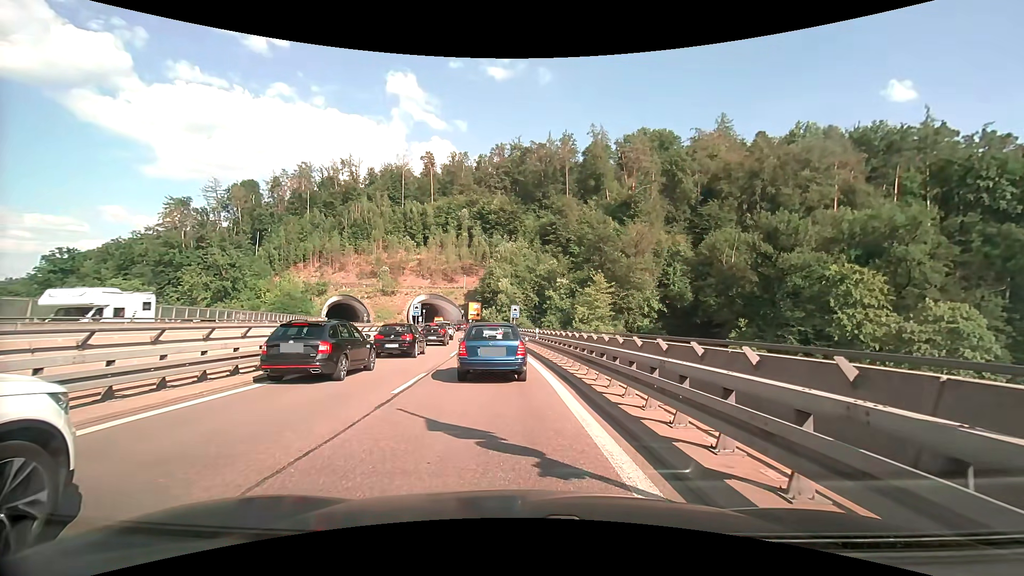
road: trunk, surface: asphalt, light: Day
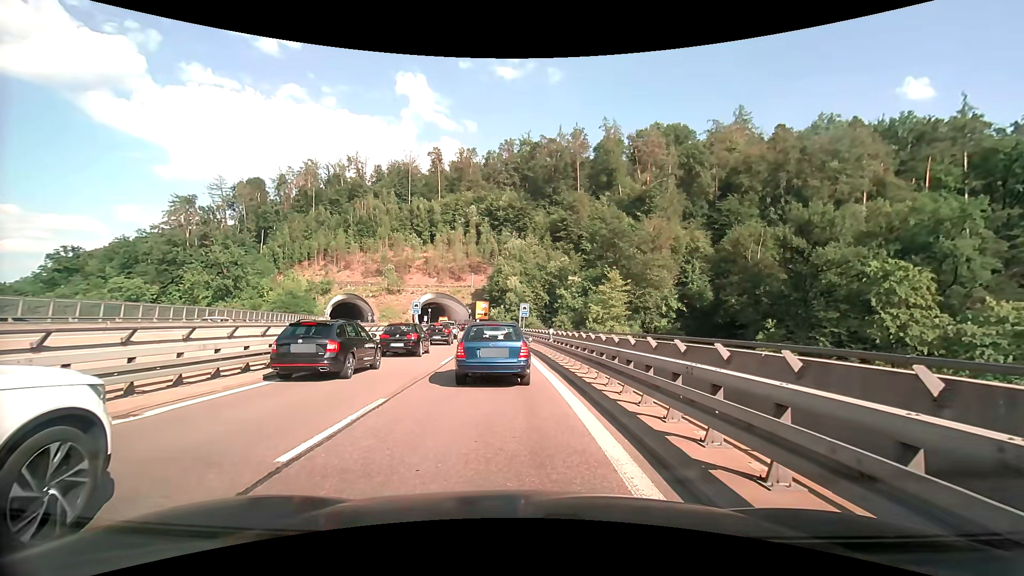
(0.0, +5.0) m; -1°
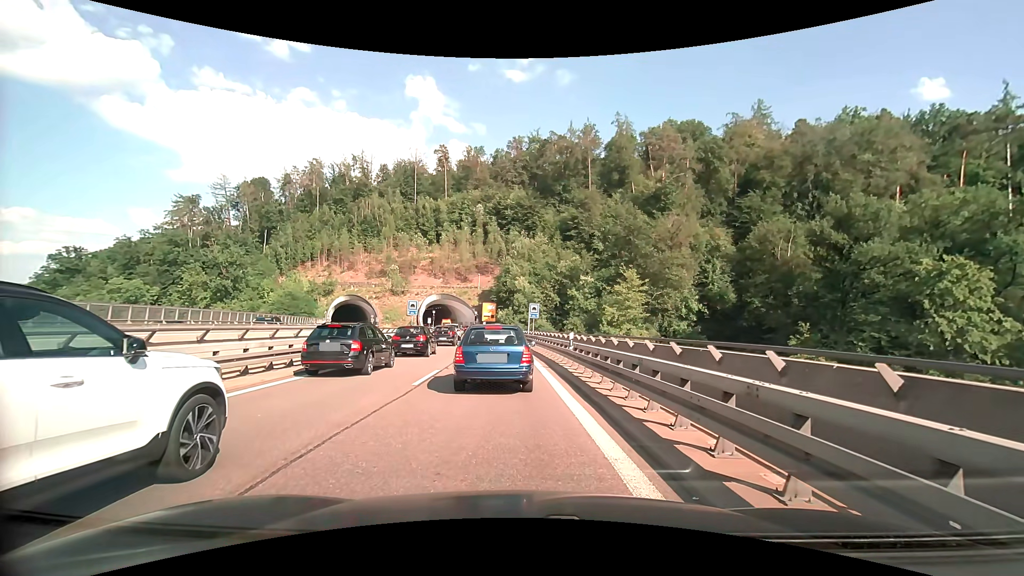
(0.0, +5.5) m; -1°
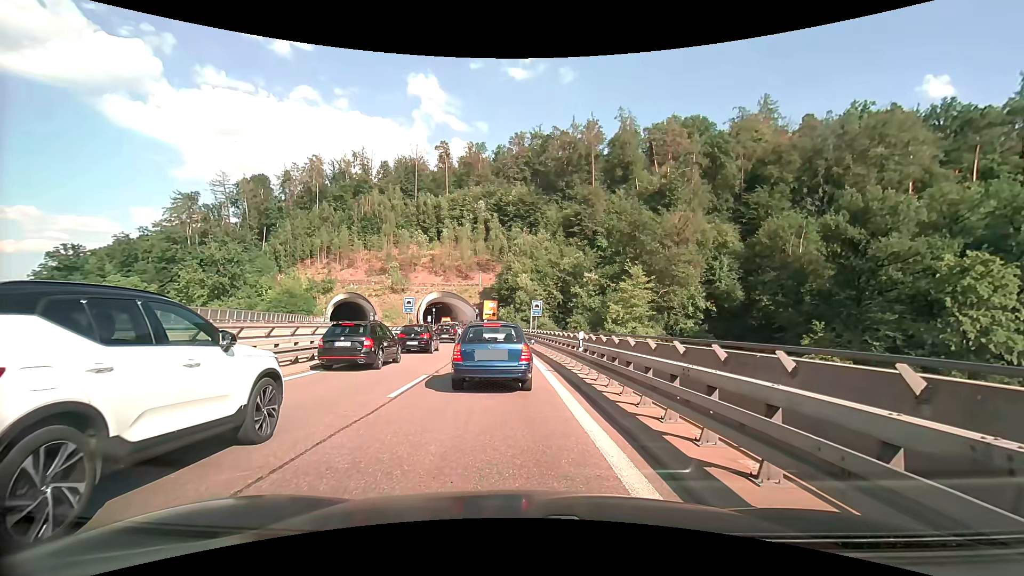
(0.0, +2.2) m; -1°
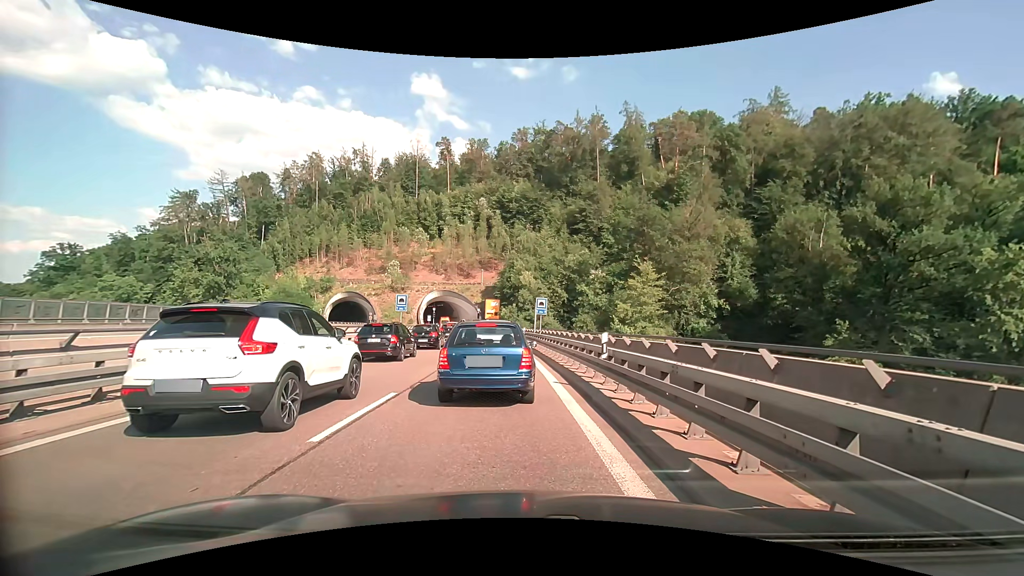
(+0.1, +3.6) m; +2°
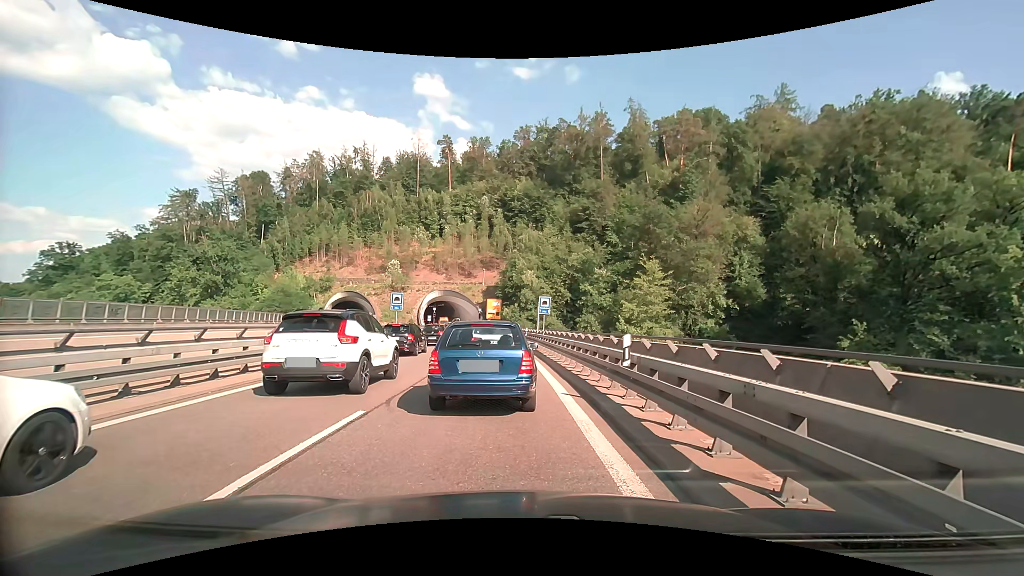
(0.0, +2.1) m; 0°
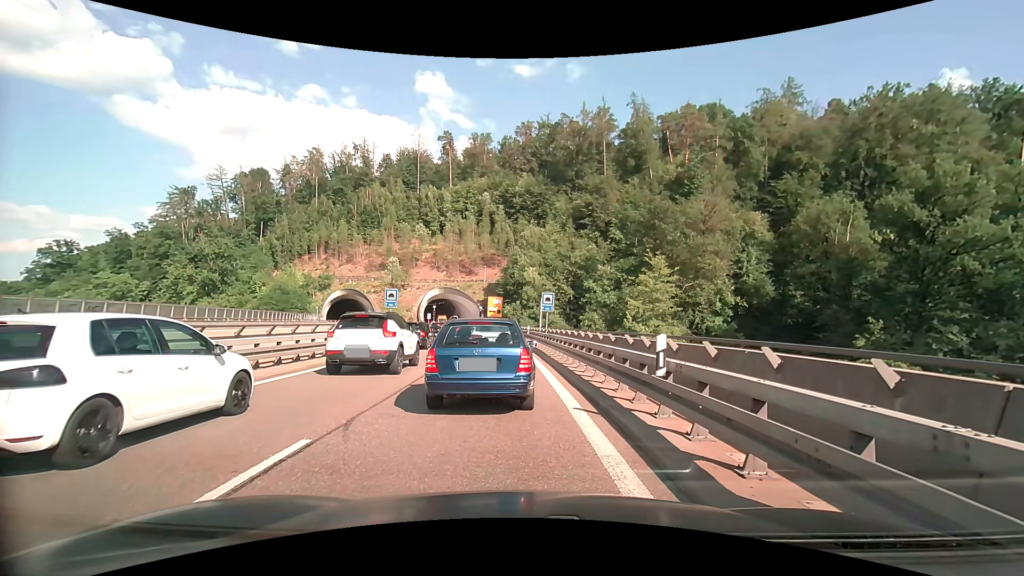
(0.0, +2.1) m; 0°
